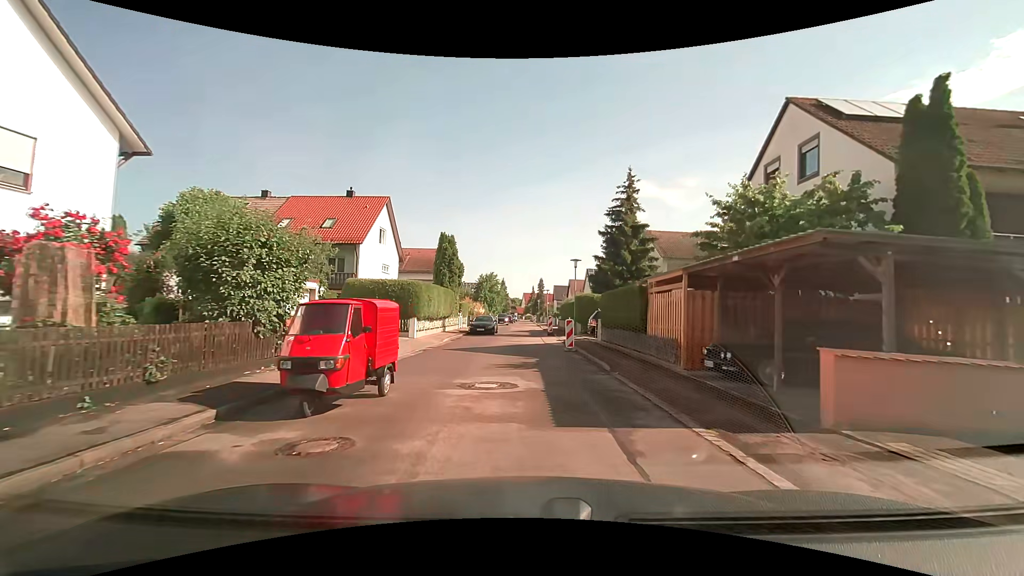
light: Day
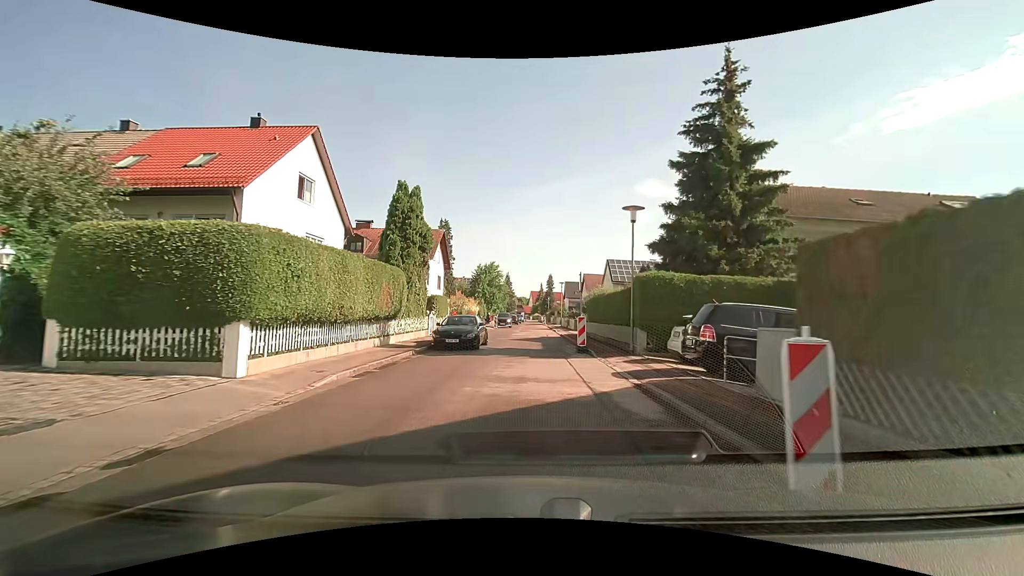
(-0.3, +16.0) m; -2°
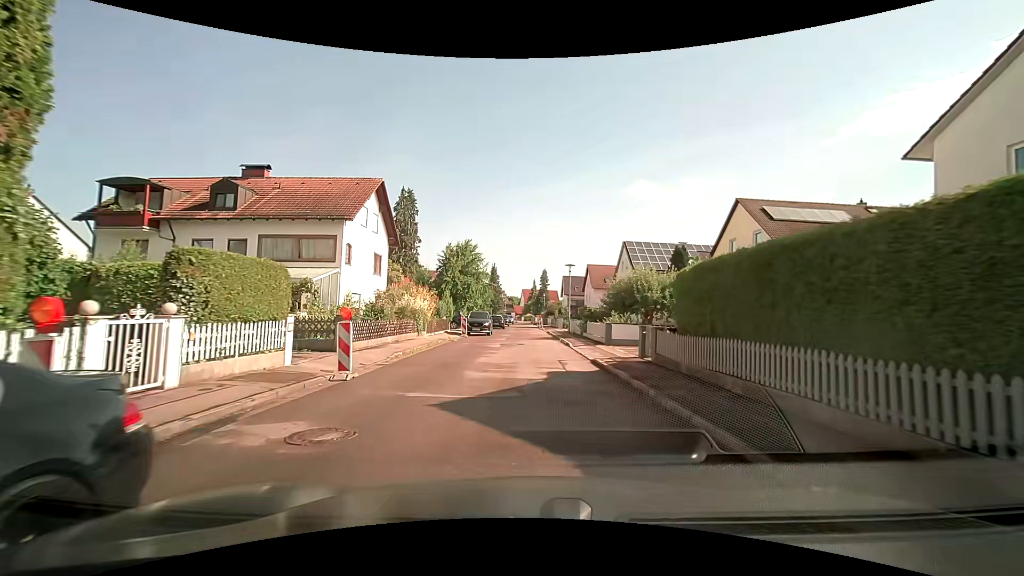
(+0.2, +20.4) m; +1°
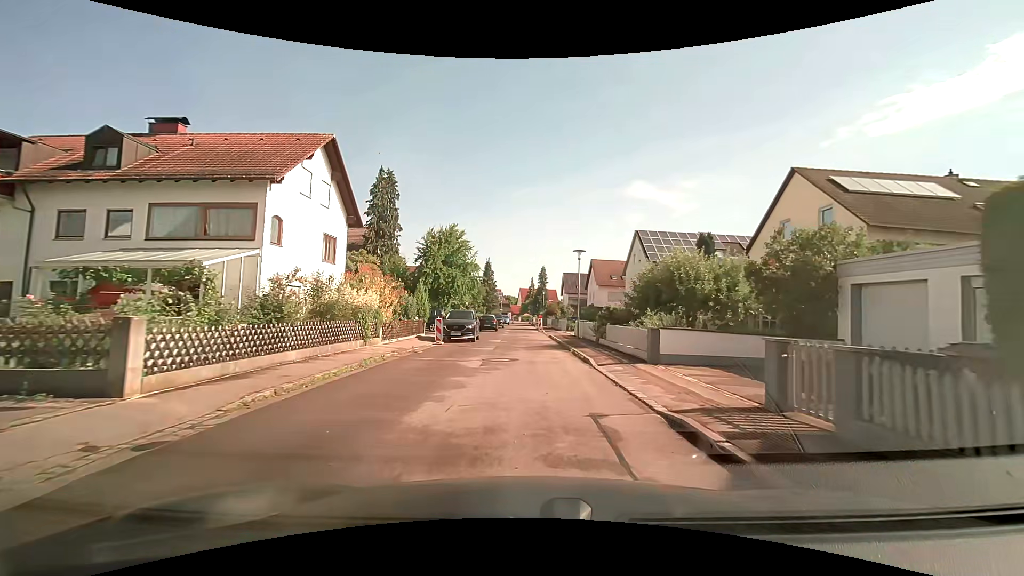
(0.0, +8.2) m; +1°
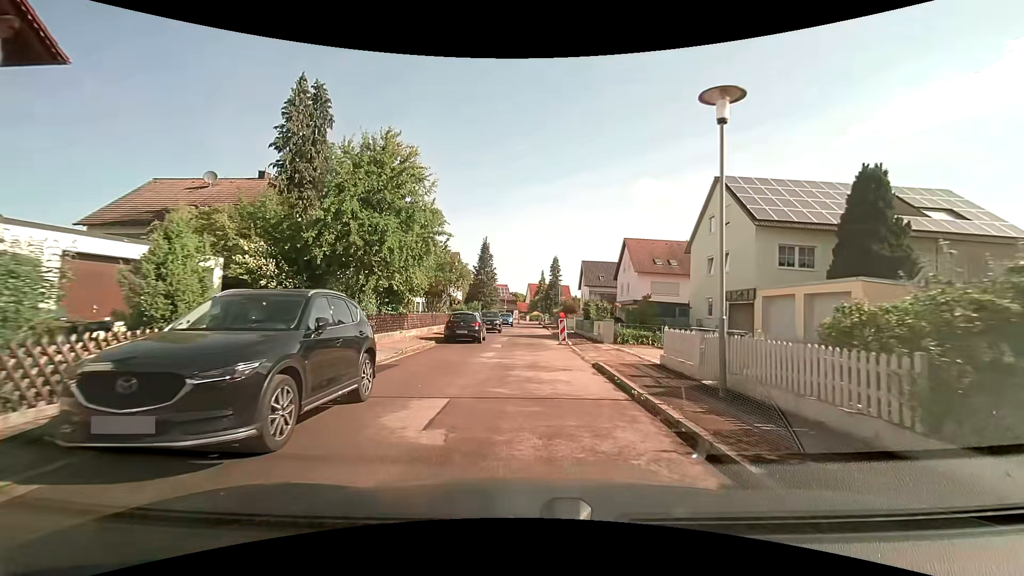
(-0.2, +20.5) m; -2°
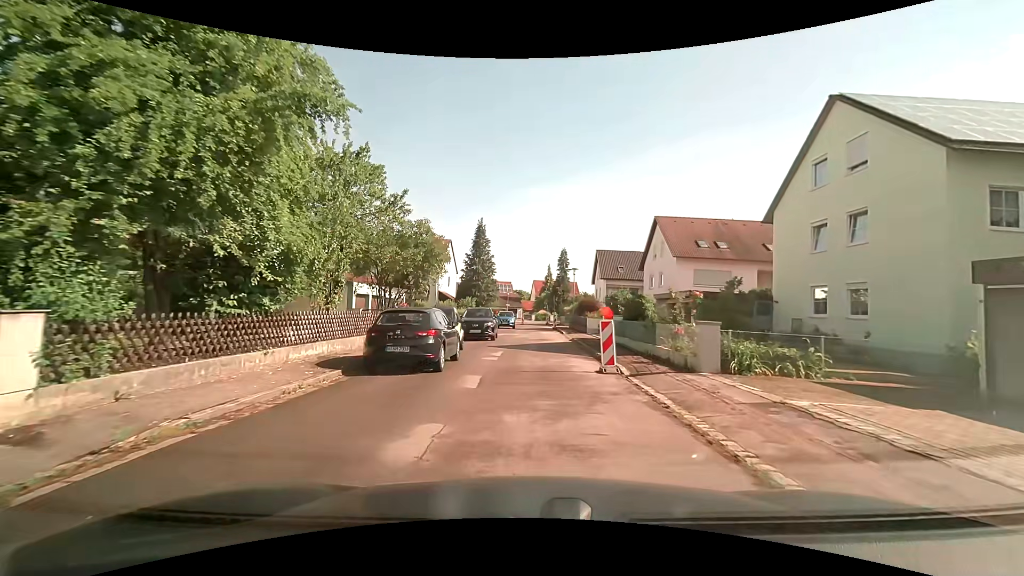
(0.0, +11.9) m; 0°
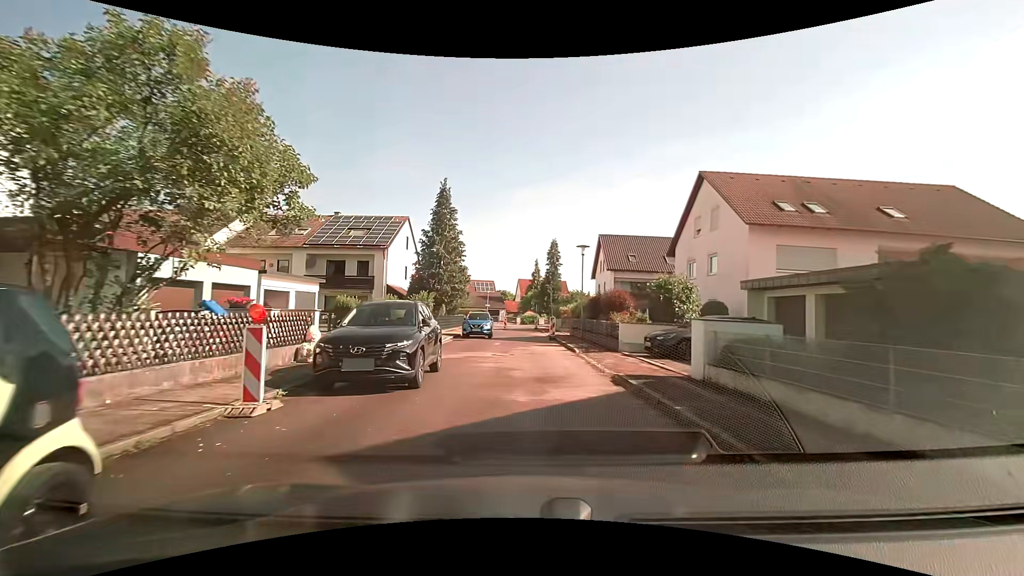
(0.0, +15.3) m; +1°
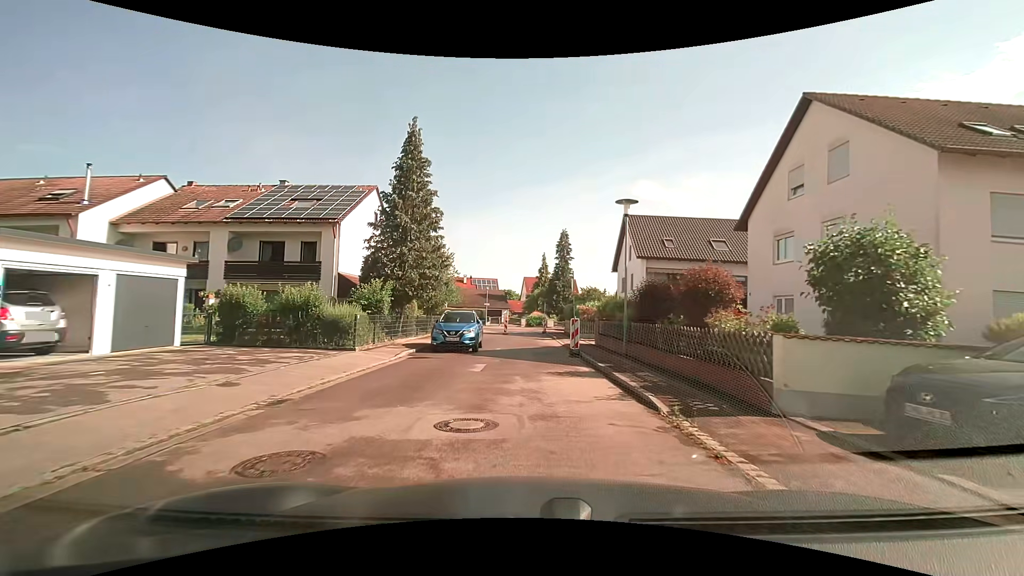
(+0.1, +11.1) m; +1°
(0, +10) (0, +20) (0, +30) (0, +40) (-1, +50) (+3, +59) (+13, +62) (+22, +65) (+32, +68) (+41, +70) m
